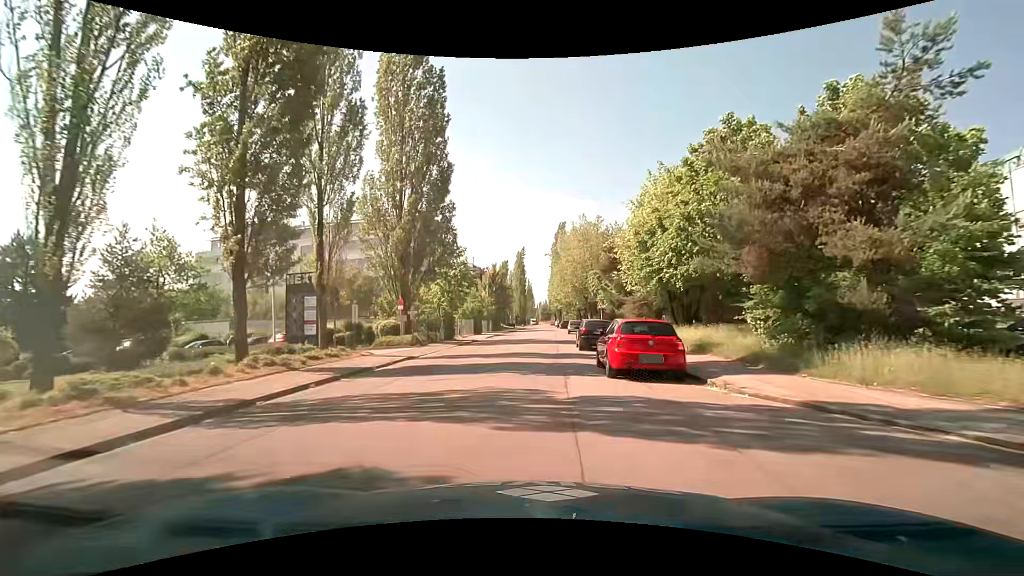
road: unclassified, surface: asphalt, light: Day
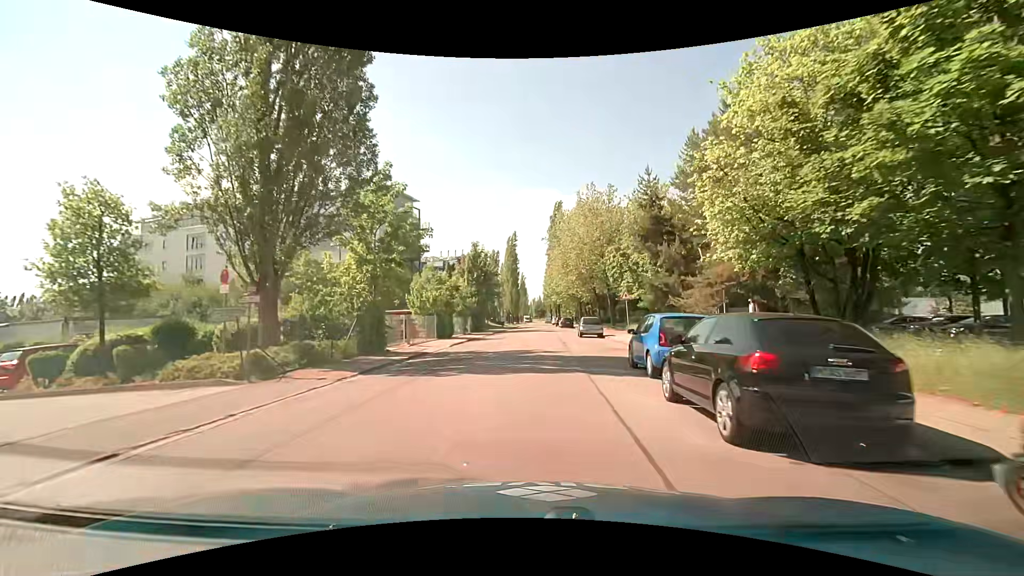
(0.0, +17.4) m; +1°
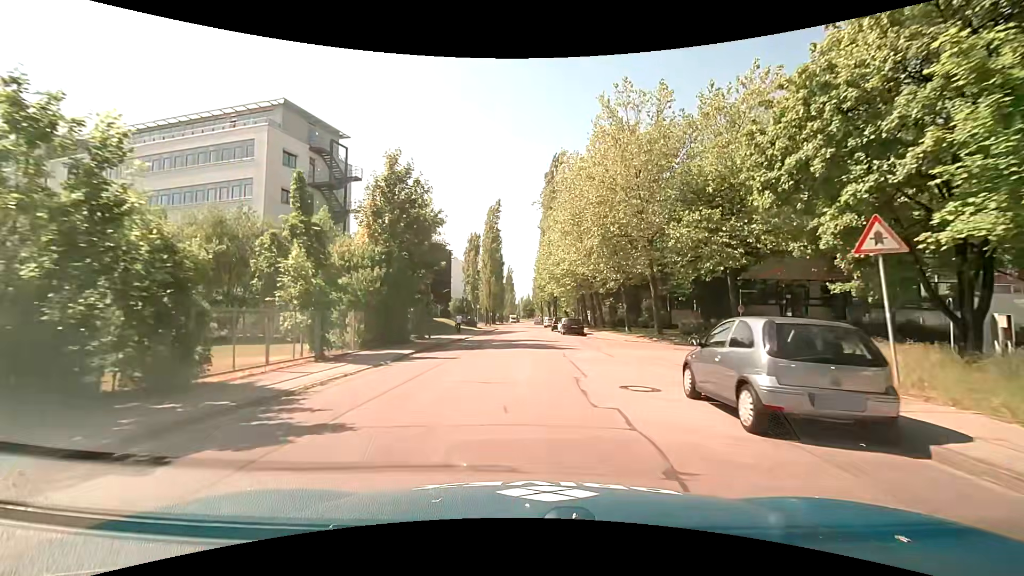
(+0.2, +28.4) m; +1°
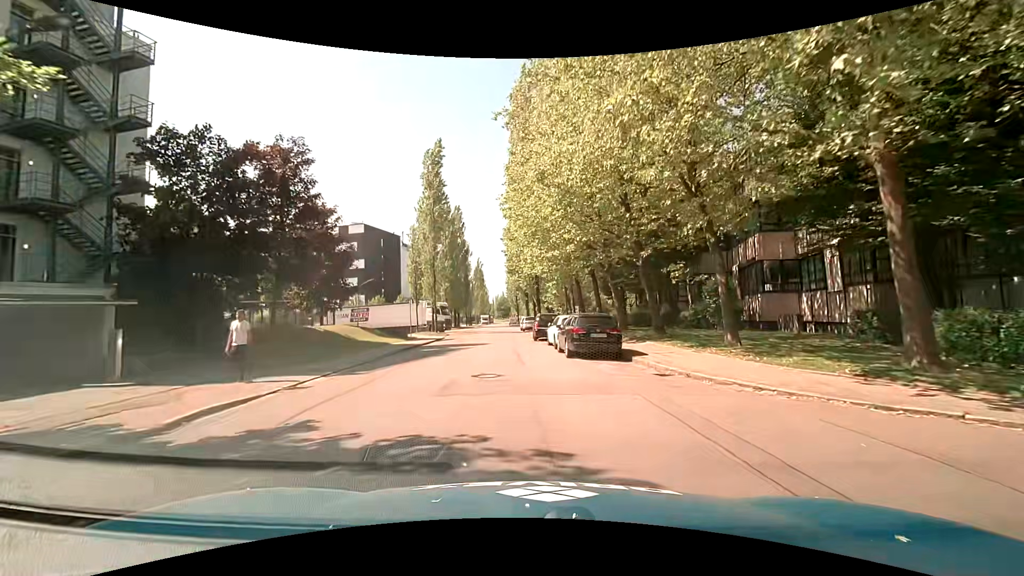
(+0.5, +25.8) m; +2°
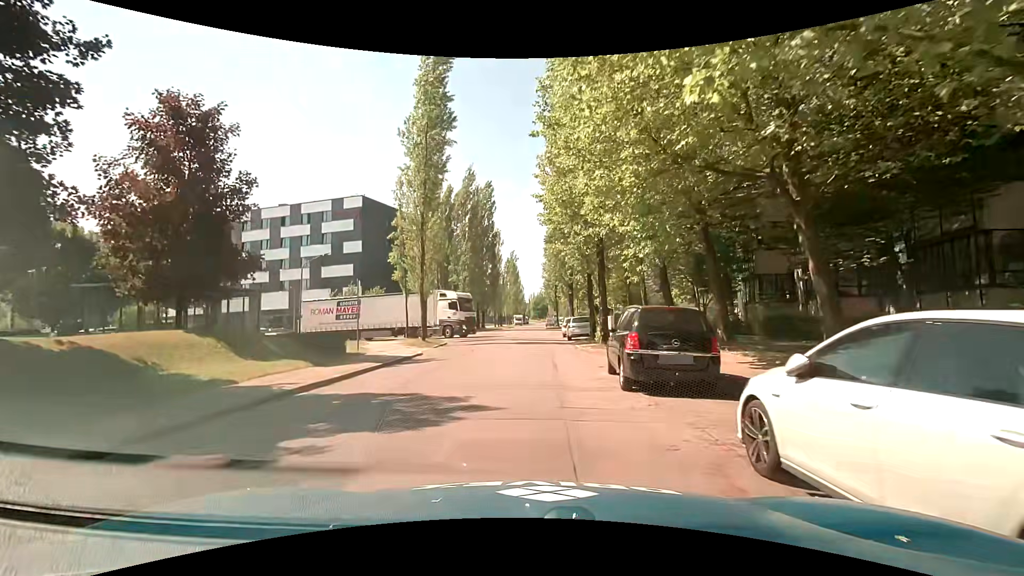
(-0.7, +19.4) m; -3°
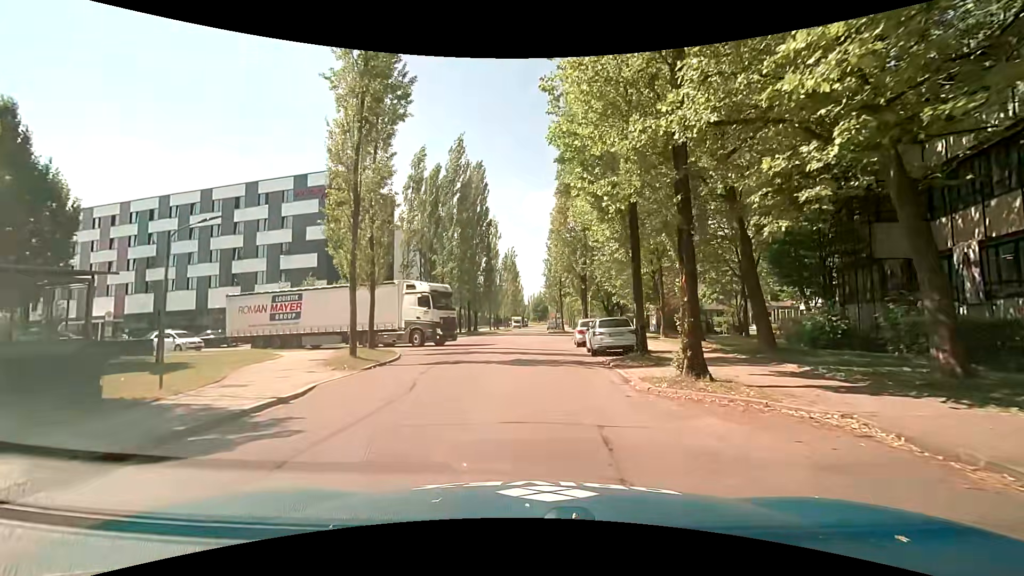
(+0.2, +11.4) m; 0°
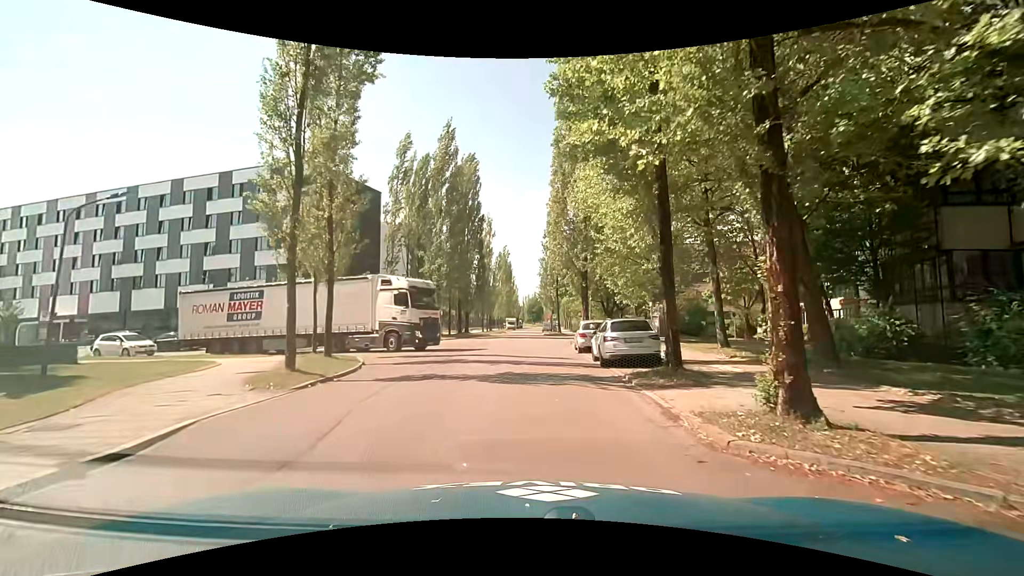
(-0.1, +4.0) m; -1°
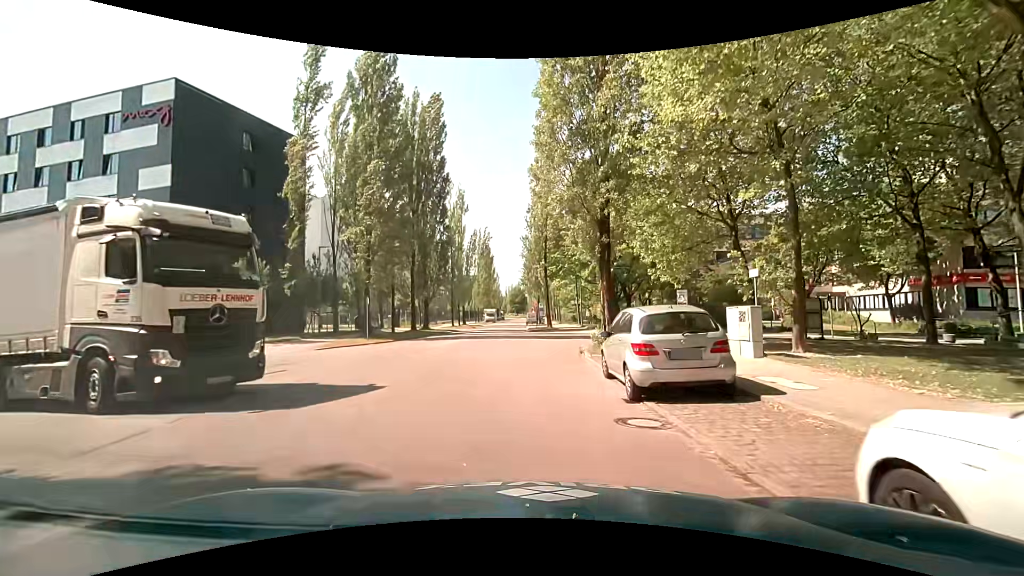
(+0.5, +16.0) m; +3°
